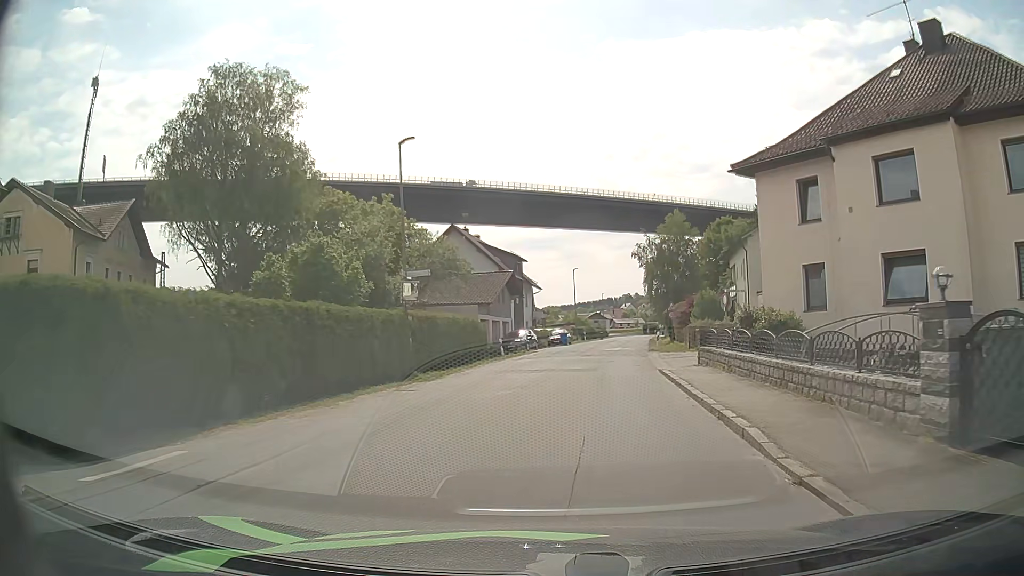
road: unclassified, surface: asphalt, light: Day
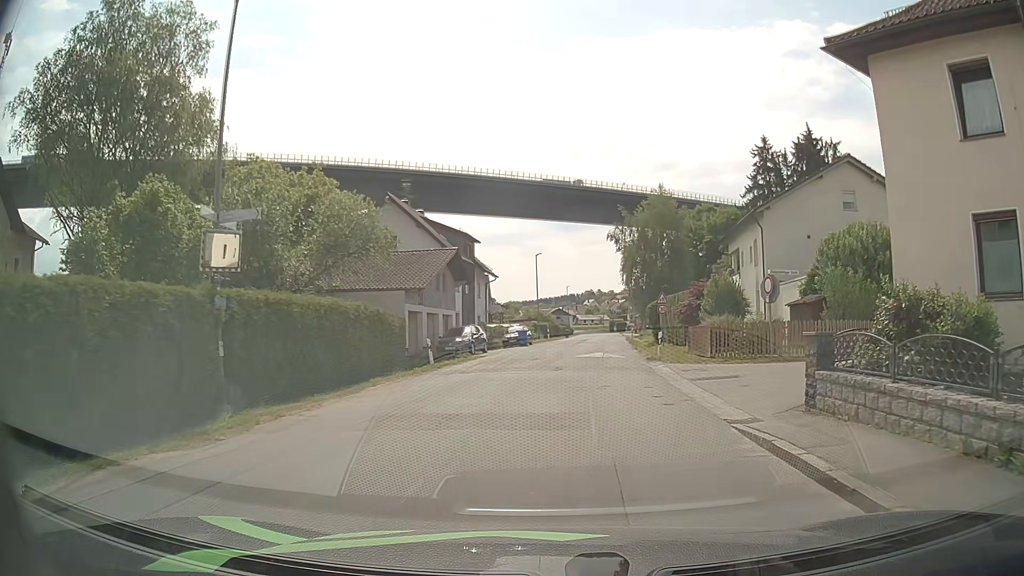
(+0.4, +11.7) m; +4°
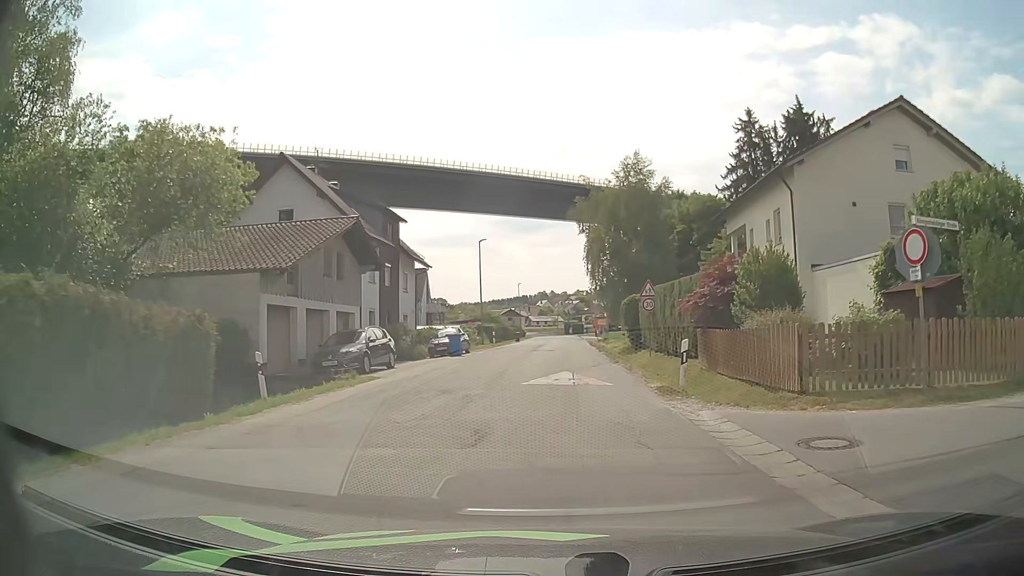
(+0.4, +11.8) m; +4°
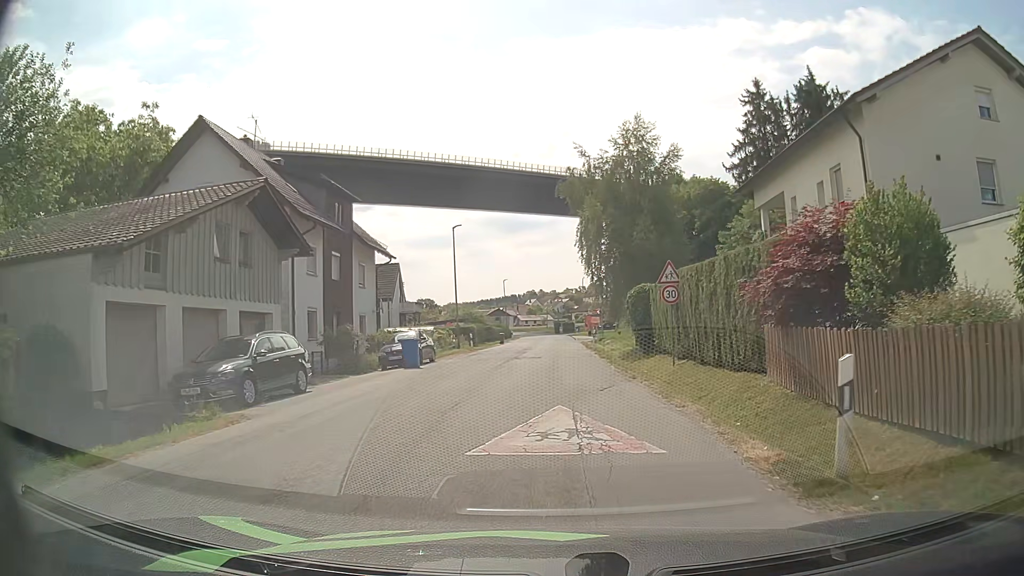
(+0.1, +7.9) m; +2°
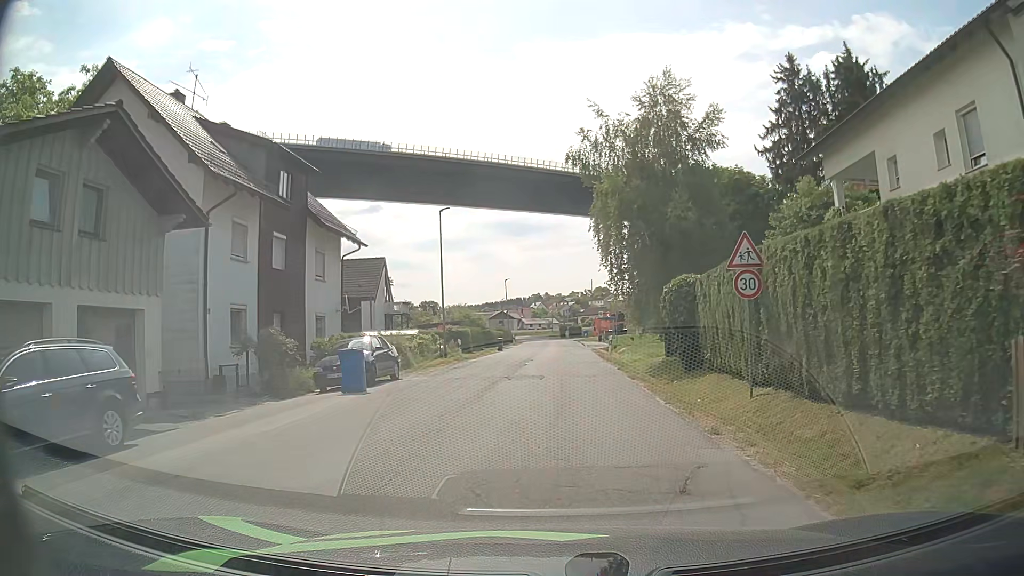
(-0.2, +7.8) m; -2°
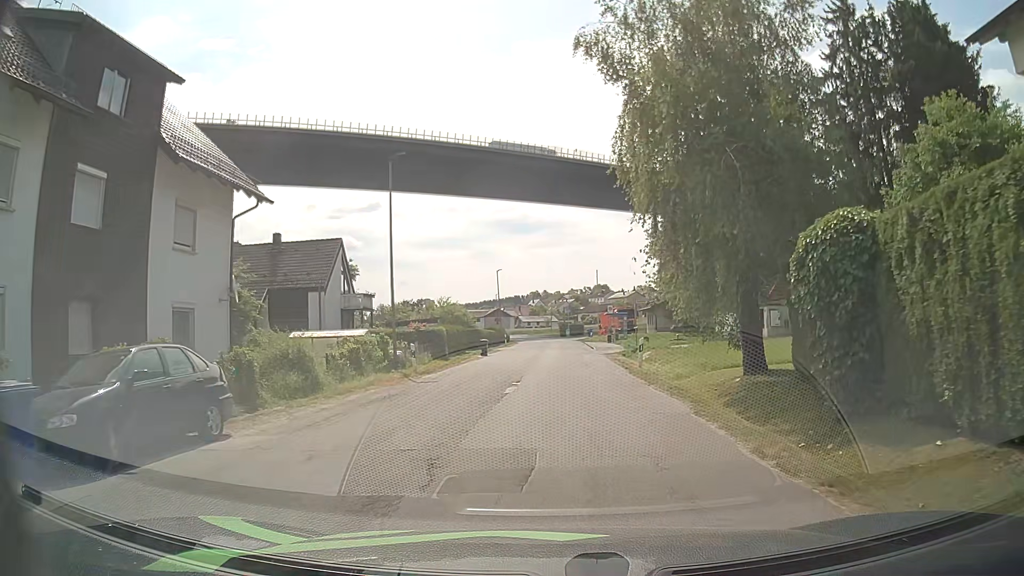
(0.0, +11.8) m; +1°
(0, +10) (0, +20) (0, +30) (0, +40) (+1, +50) (+1, +60) (+1, +70) (0, +80) (0, +90) (-1, +100) m
